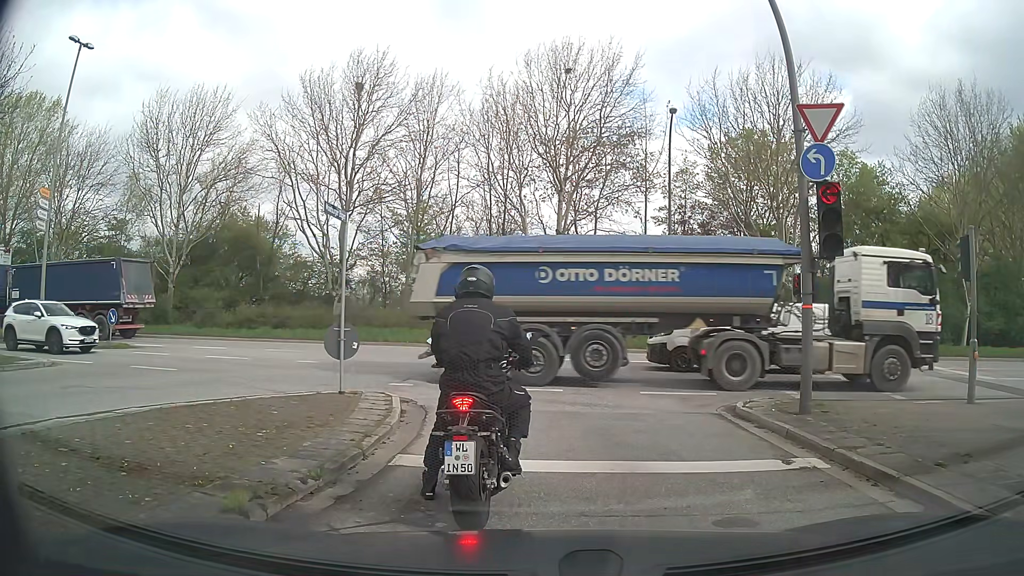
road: secondary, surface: asphalt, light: Day
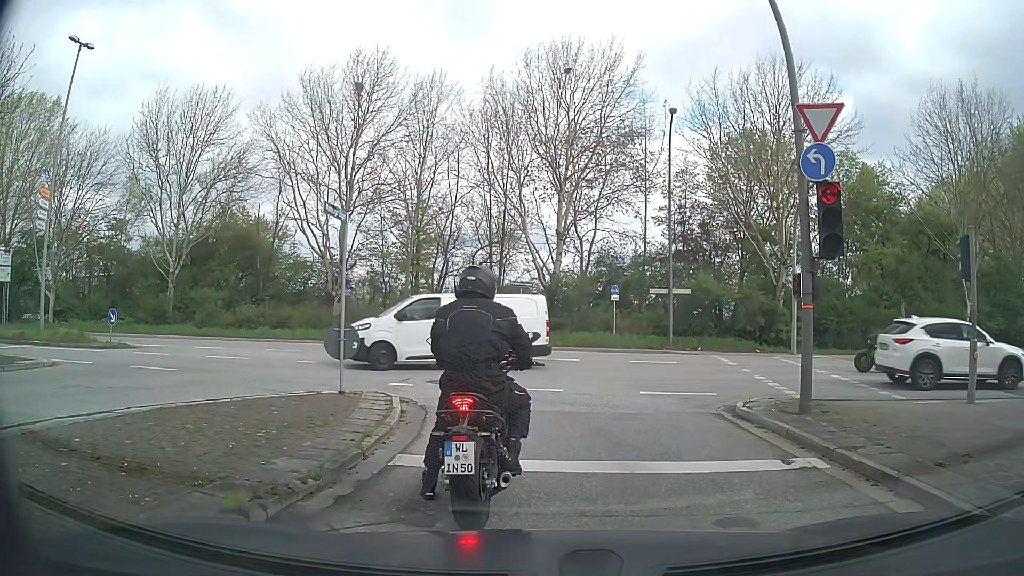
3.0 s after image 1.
(0.0, 0.0) m; 0°
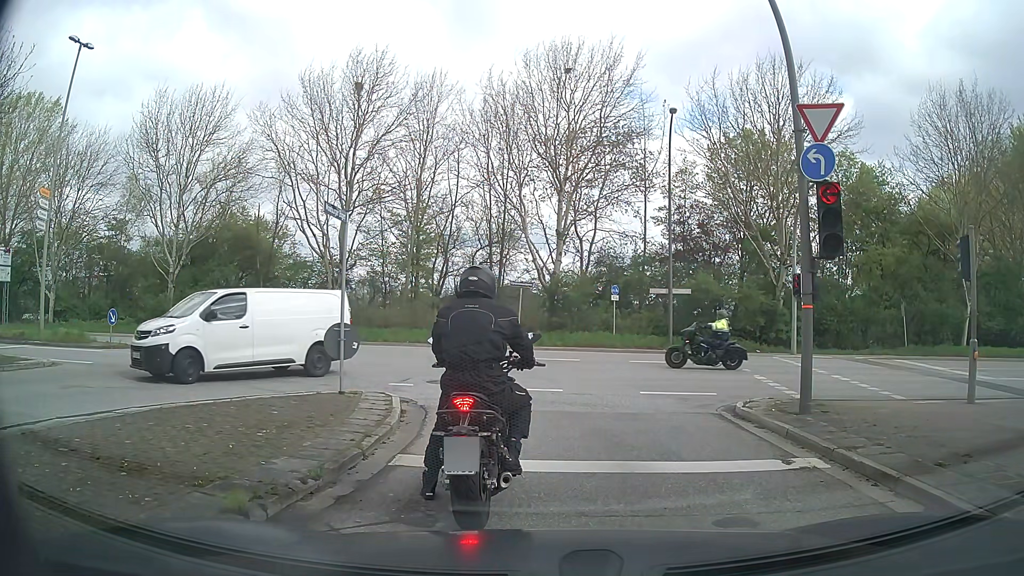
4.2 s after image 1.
(0.0, 0.0) m; 0°
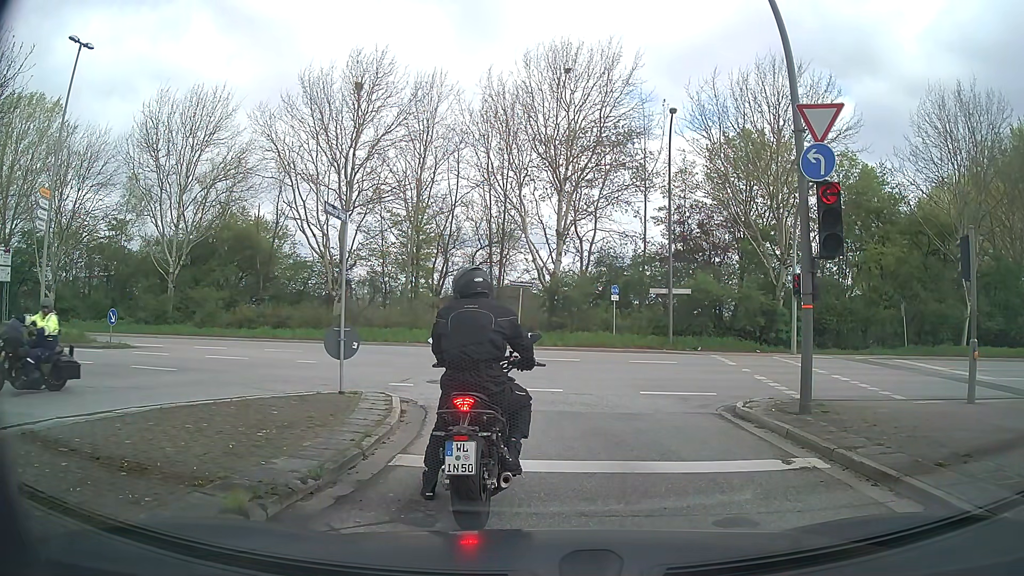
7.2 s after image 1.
(0.0, 0.0) m; 0°
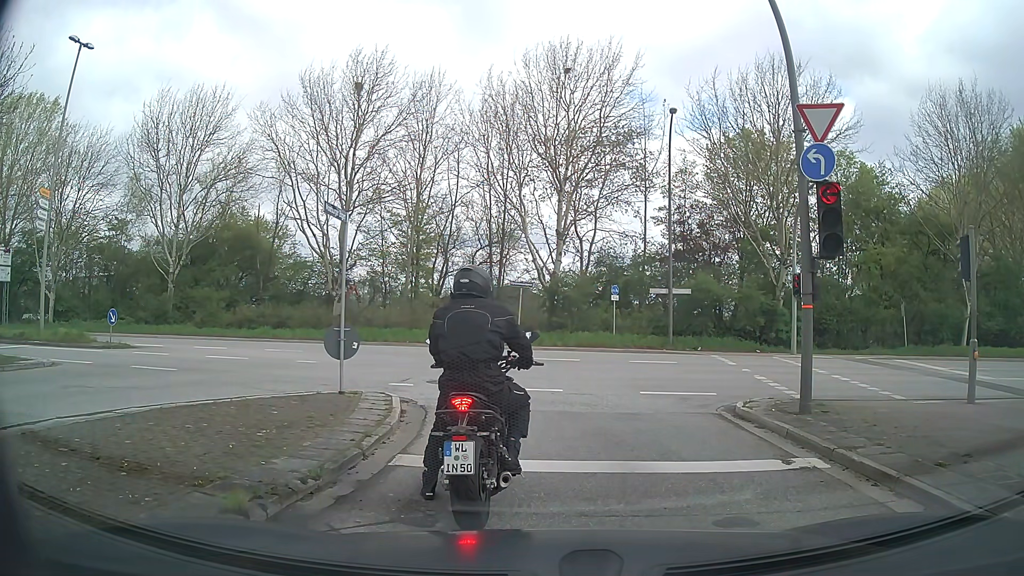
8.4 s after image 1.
(0.0, 0.0) m; 0°
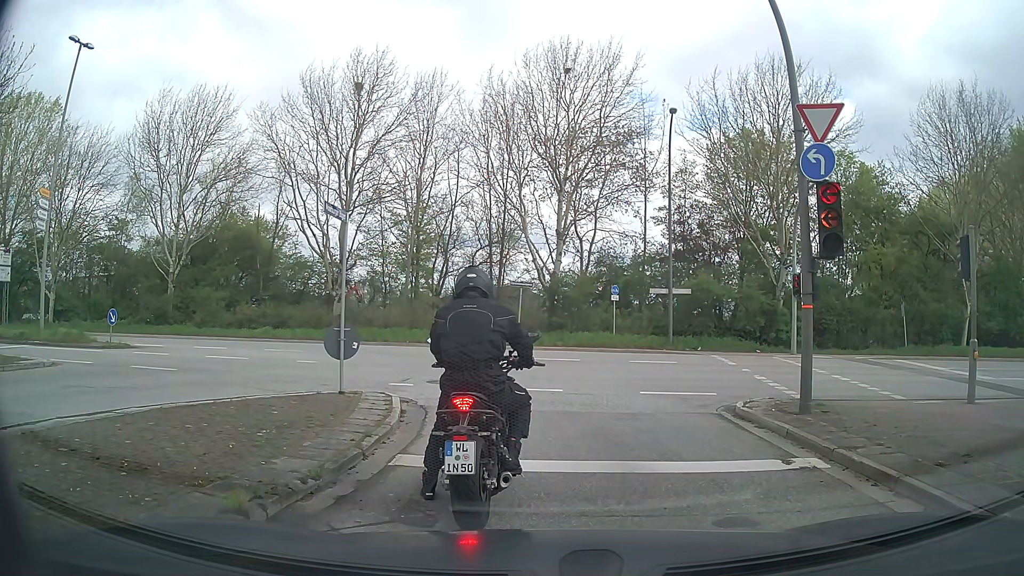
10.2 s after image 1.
(0.0, 0.0) m; 0°
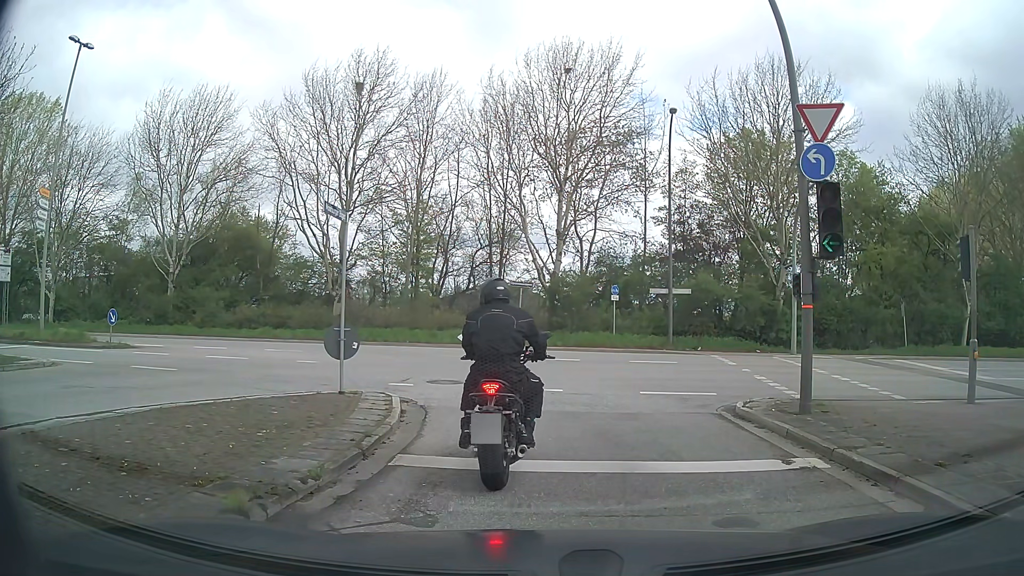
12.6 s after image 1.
(0.0, 0.0) m; 0°
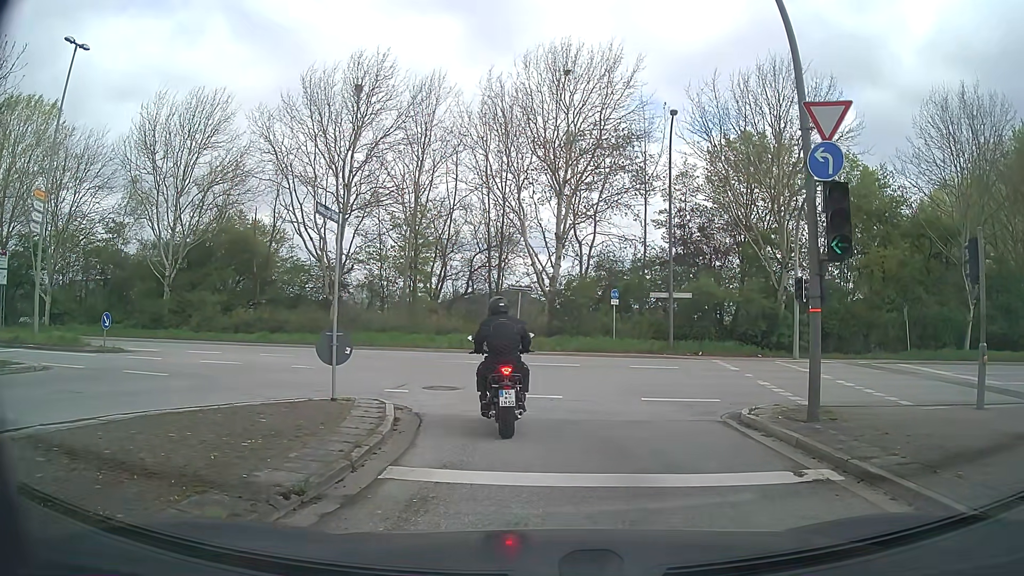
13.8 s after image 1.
(0.0, +0.4) m; 0°
(0, +10) (-4, +19) (-12, +25) (-22, +26) (-32, +26) (-42, +26) (-52, +25) (-62, +25) (-71, +23) (-81, +22) m
